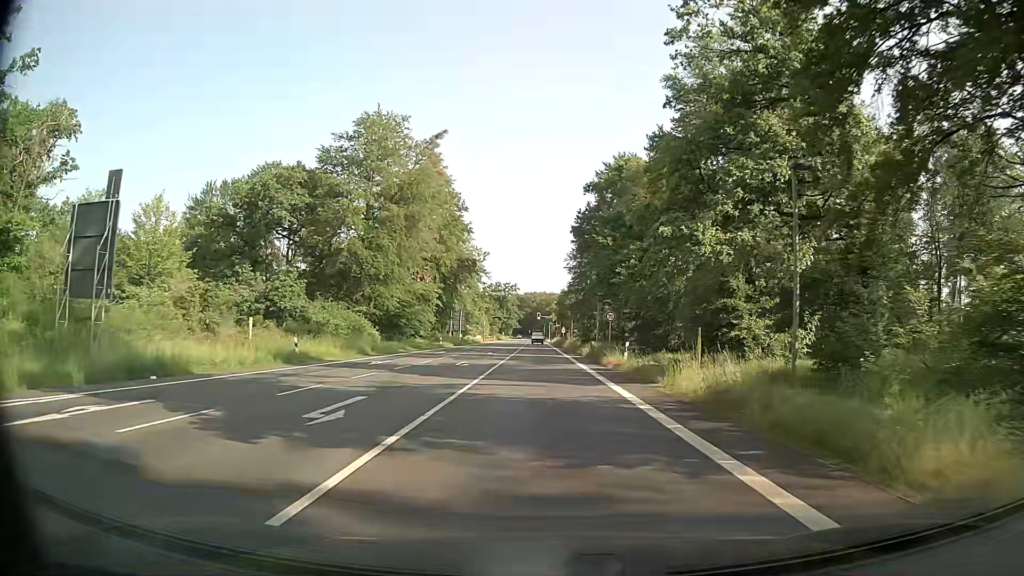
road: primary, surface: asphalt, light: Day
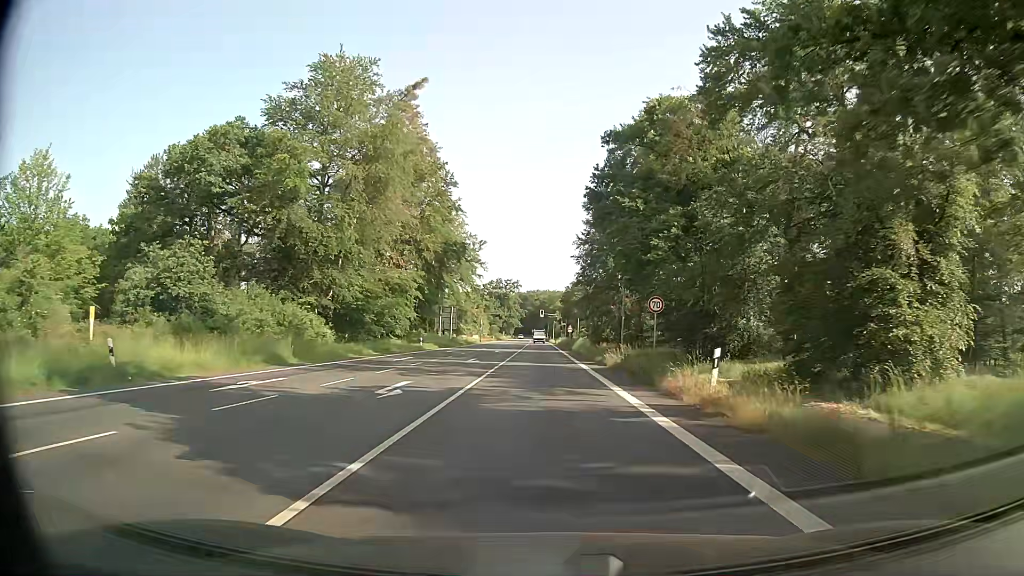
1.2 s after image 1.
(0.0, +15.4) m; 0°
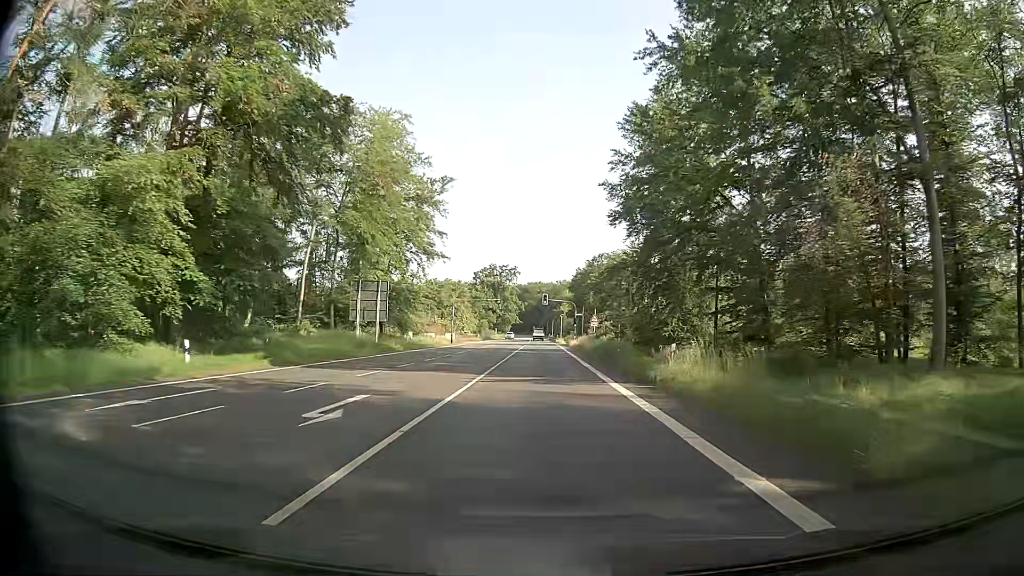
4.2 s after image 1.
(-0.5, +45.7) m; 0°
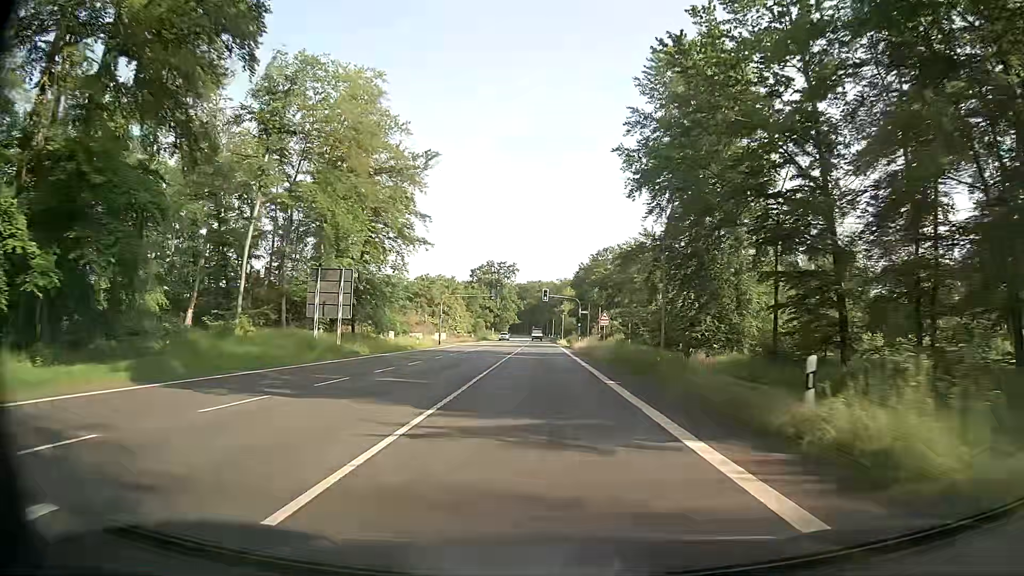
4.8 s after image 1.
(-0.2, +10.1) m; -1°
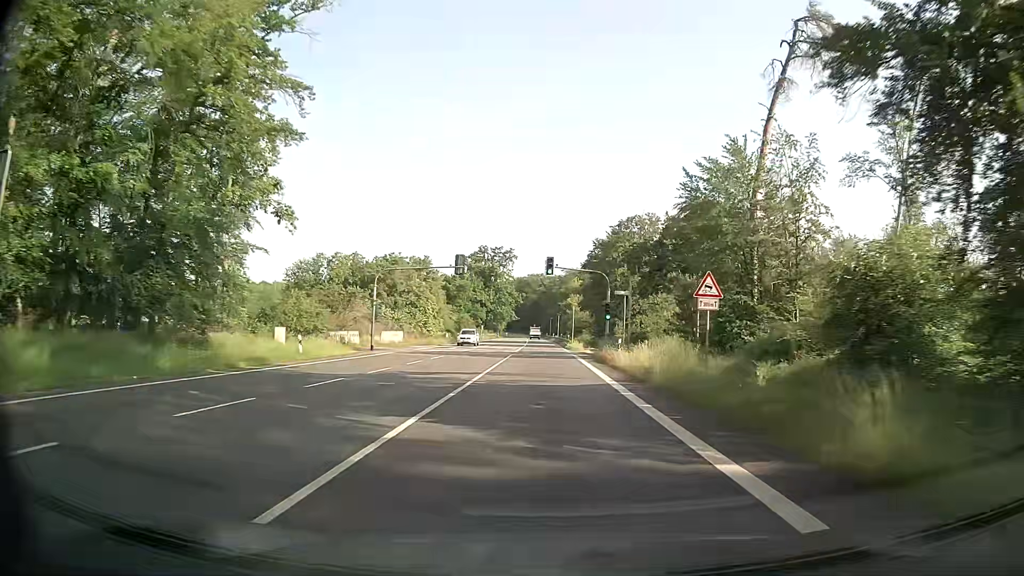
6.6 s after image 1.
(+0.1, +31.6) m; 0°
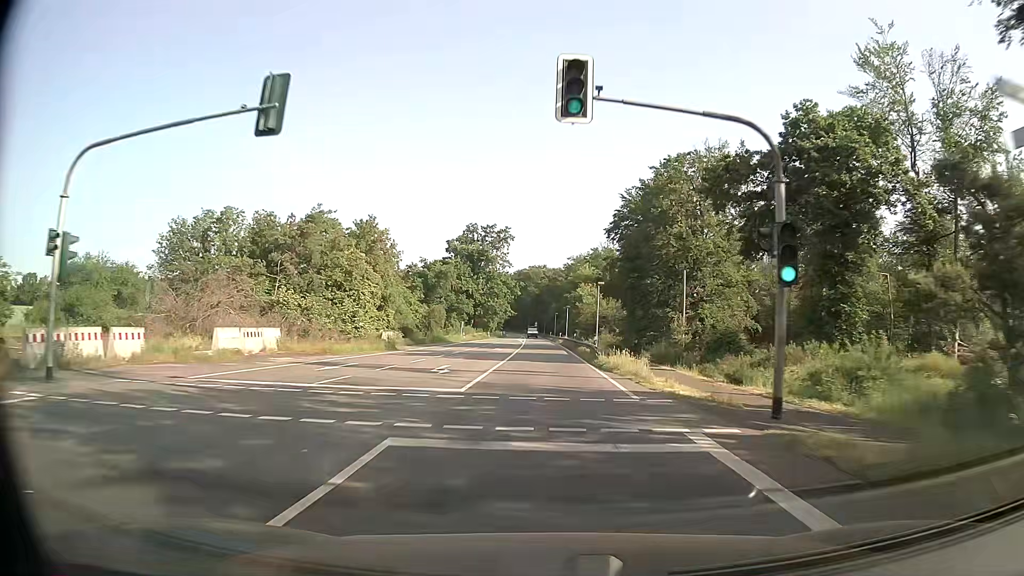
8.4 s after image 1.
(0.0, +32.6) m; 0°
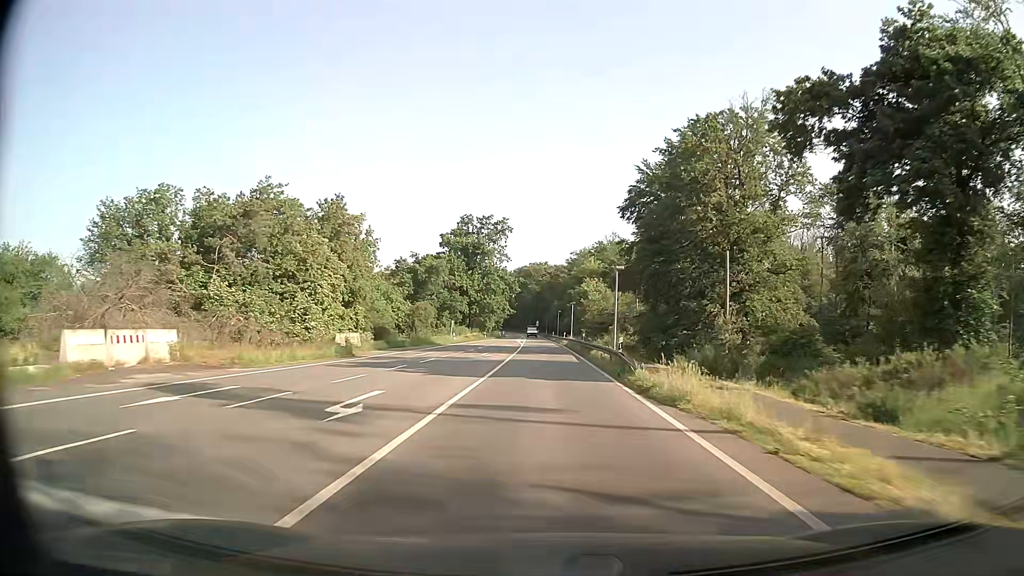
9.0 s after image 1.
(0.0, +11.0) m; 0°
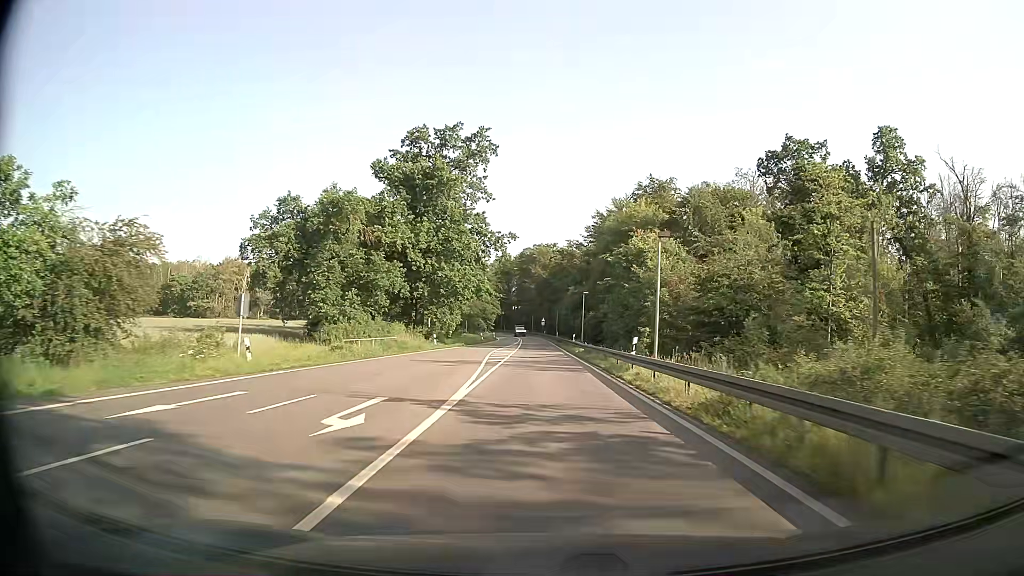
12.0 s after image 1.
(-0.5, +55.2) m; -1°
(0, +10) (0, +20) (0, +30) (0, +40) (0, +50) (0, +60) (0, +70) (-1, +80) (-1, +90) (-1, +100) m
